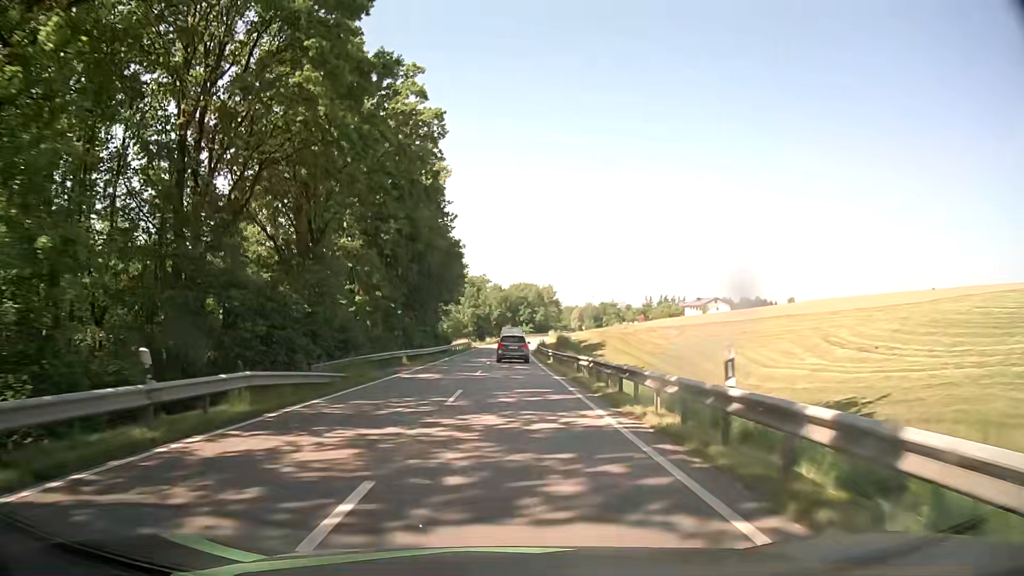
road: secondary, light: Day
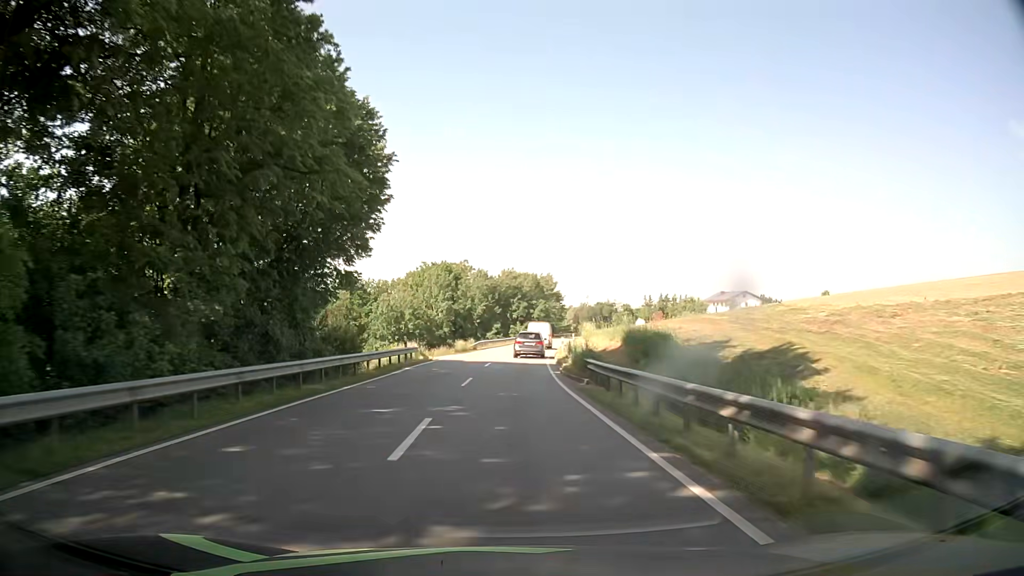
(+0.1, +42.8) m; +1°
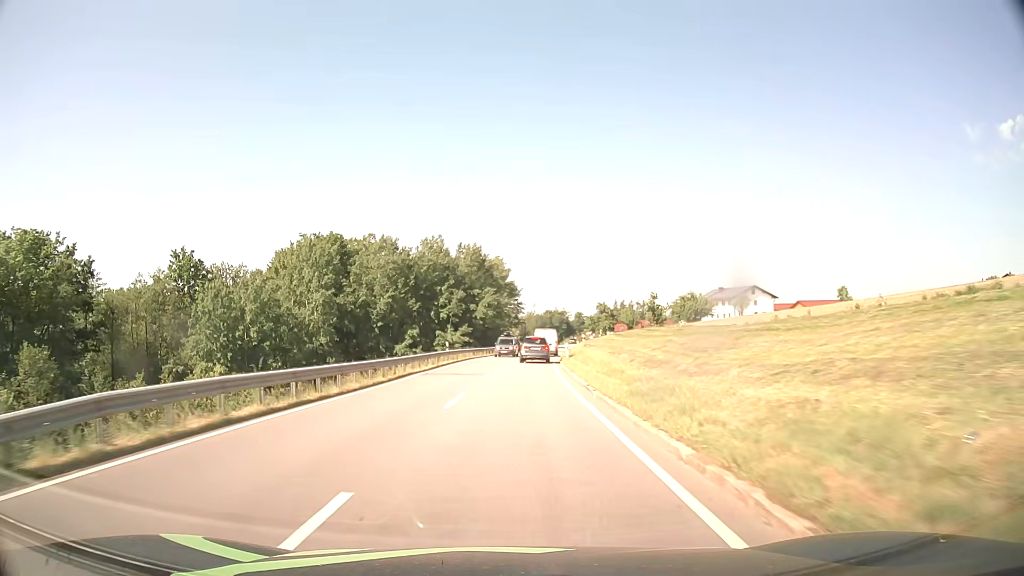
(+2.2, +53.3) m; +5°
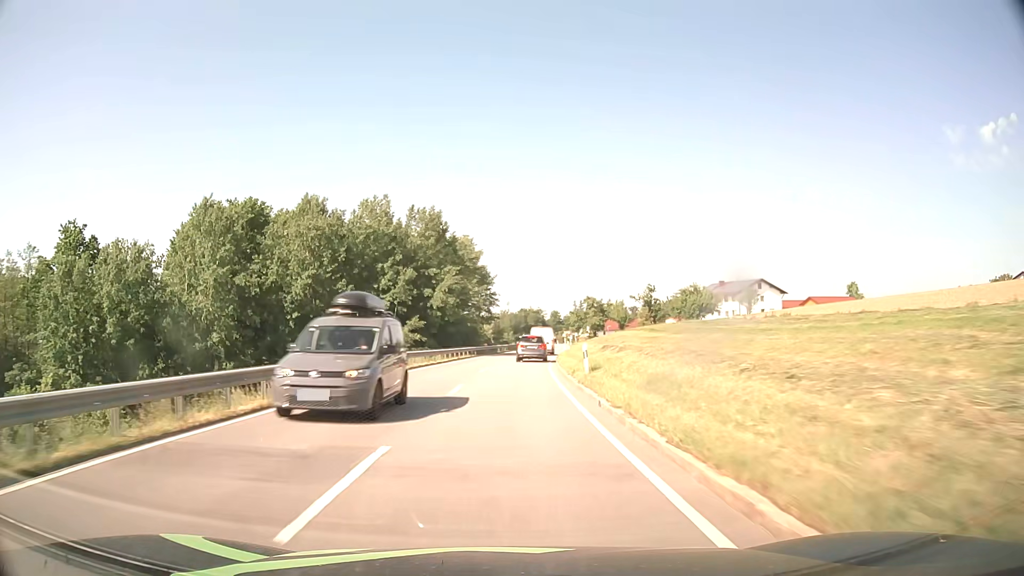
(+0.4, +21.4) m; +2°
